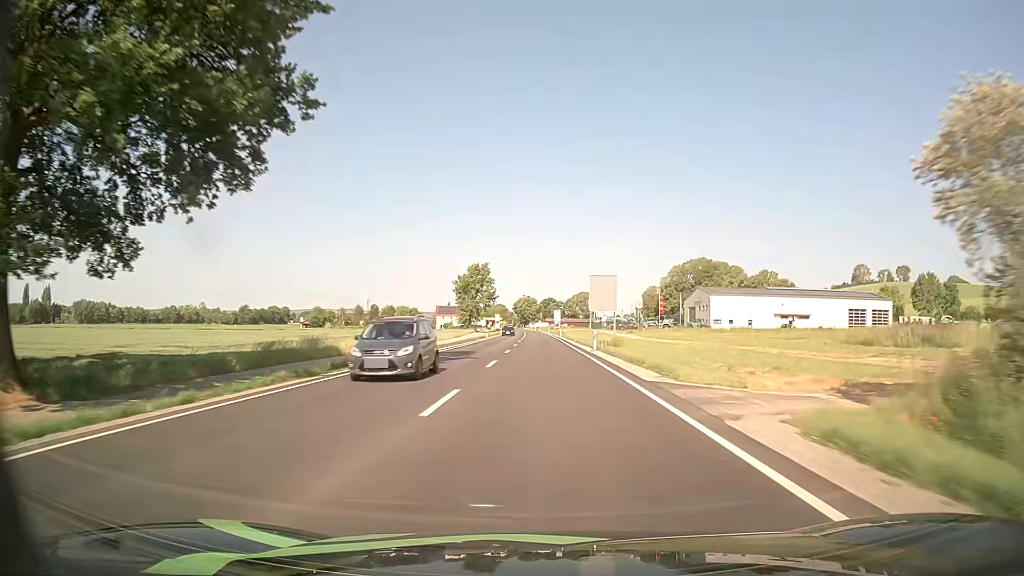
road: primary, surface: asphalt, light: Day
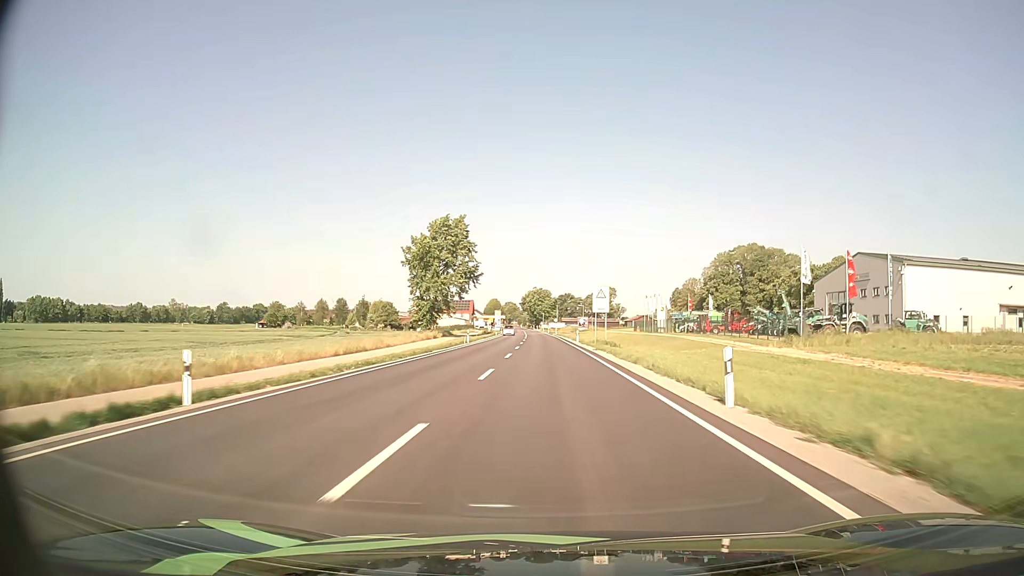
(-1.3, +77.5) m; -1°
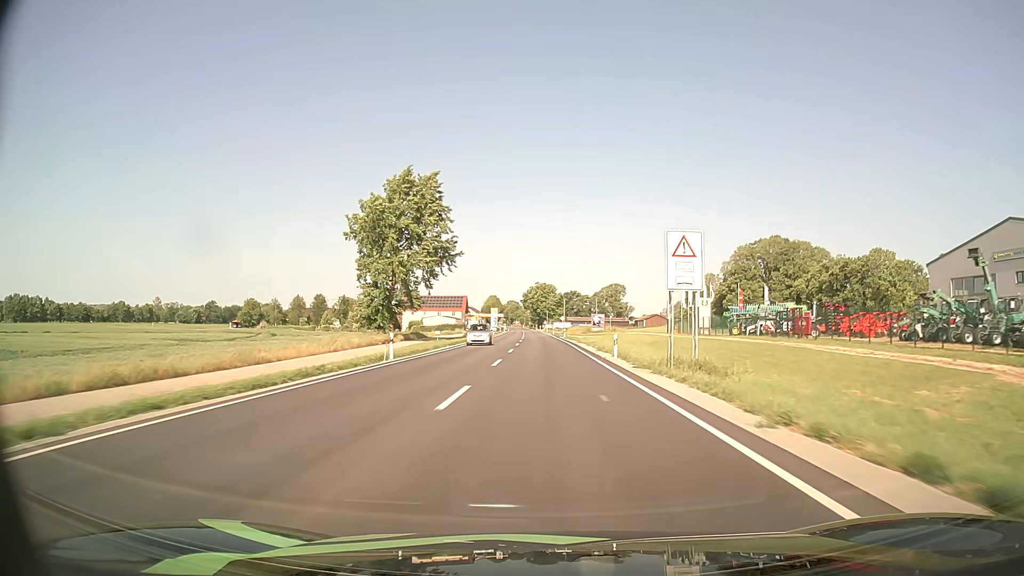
(-0.1, +30.5) m; 0°
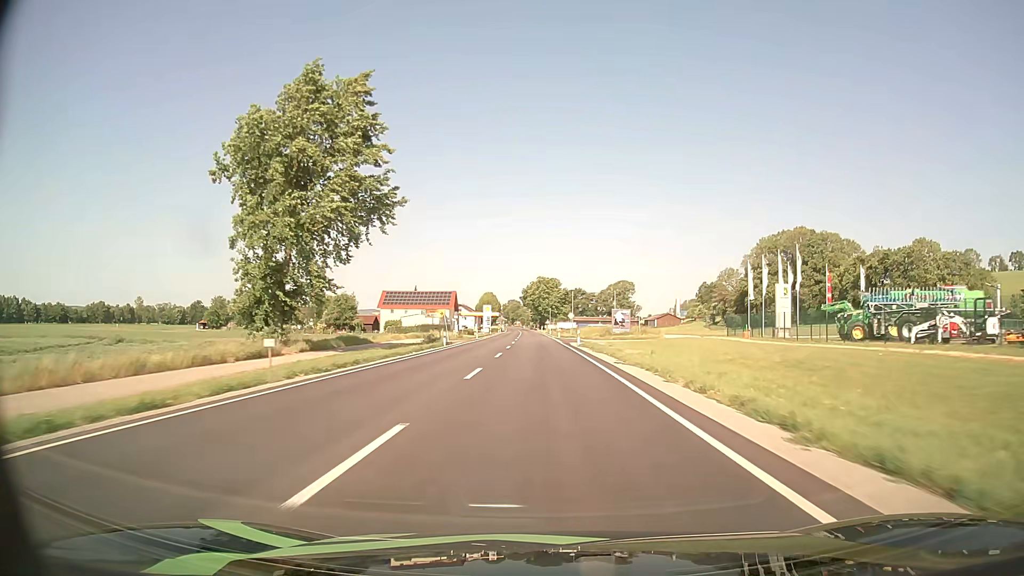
(0.0, +30.2) m; 0°
(0, +10) (0, +20) (0, +30) (0, +40) (-1, +50) (-1, +60) (-1, +70) (-1, +80) (-2, +90) (-2, +100) m
